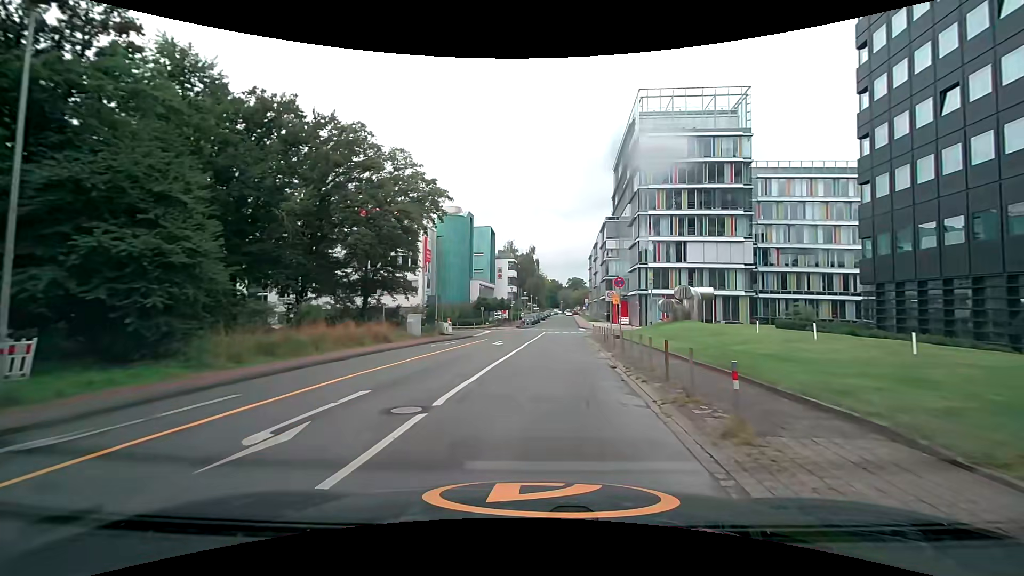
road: residential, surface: asphalt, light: Day
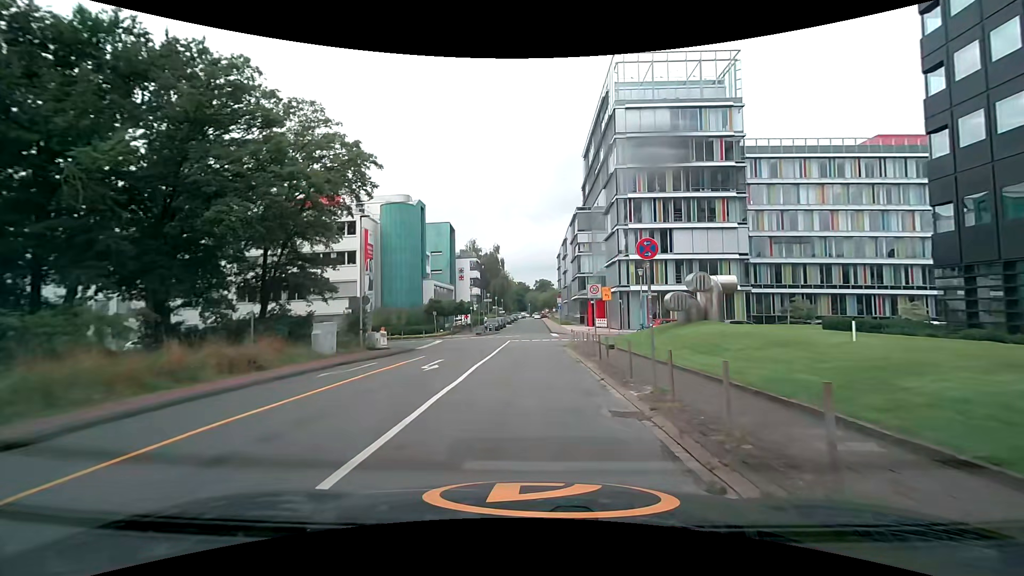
(+0.4, +9.8) m; +4°
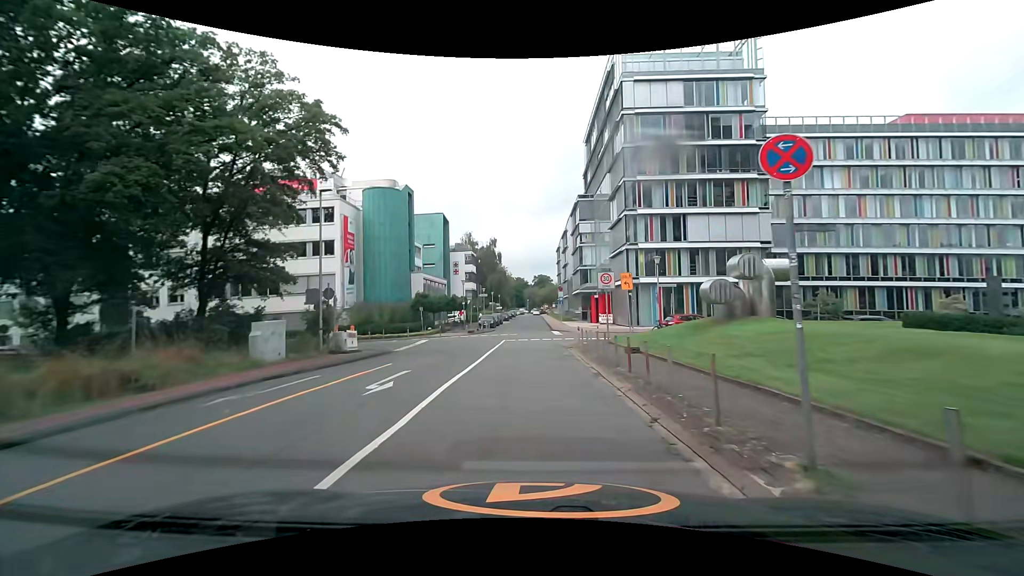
(-0.1, +5.2) m; 0°
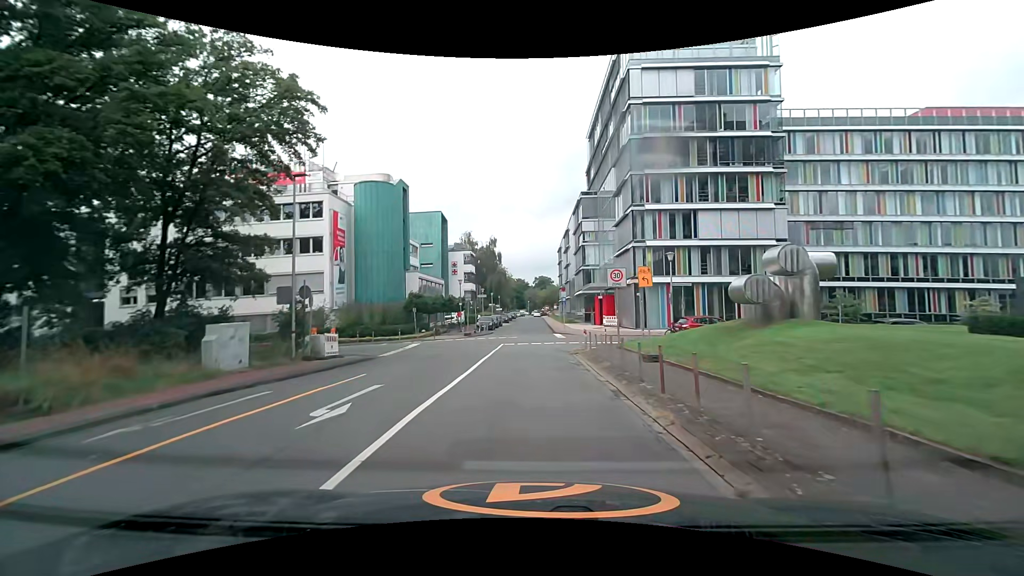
(0.0, +2.8) m; 0°
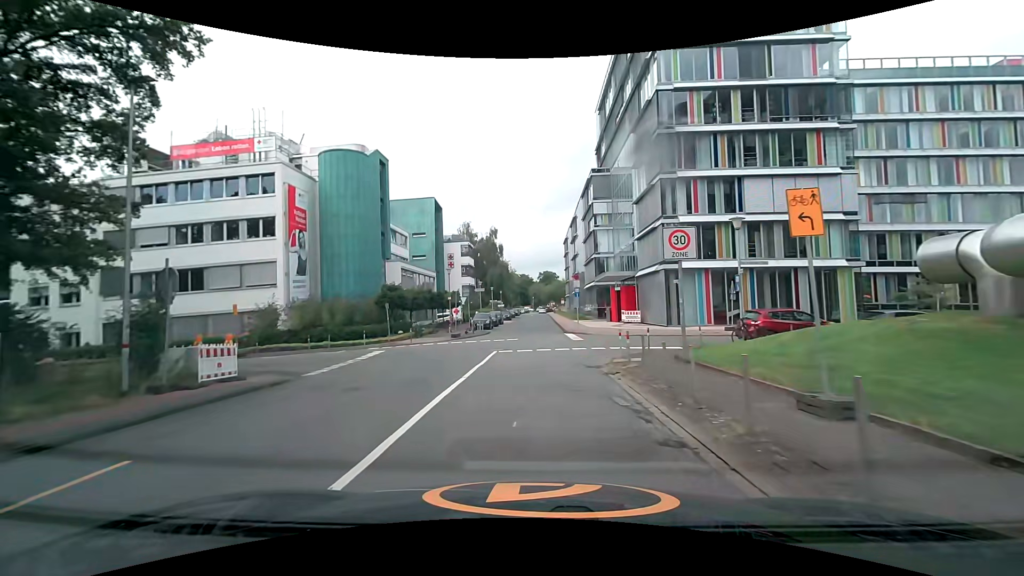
(0.0, +8.7) m; 0°
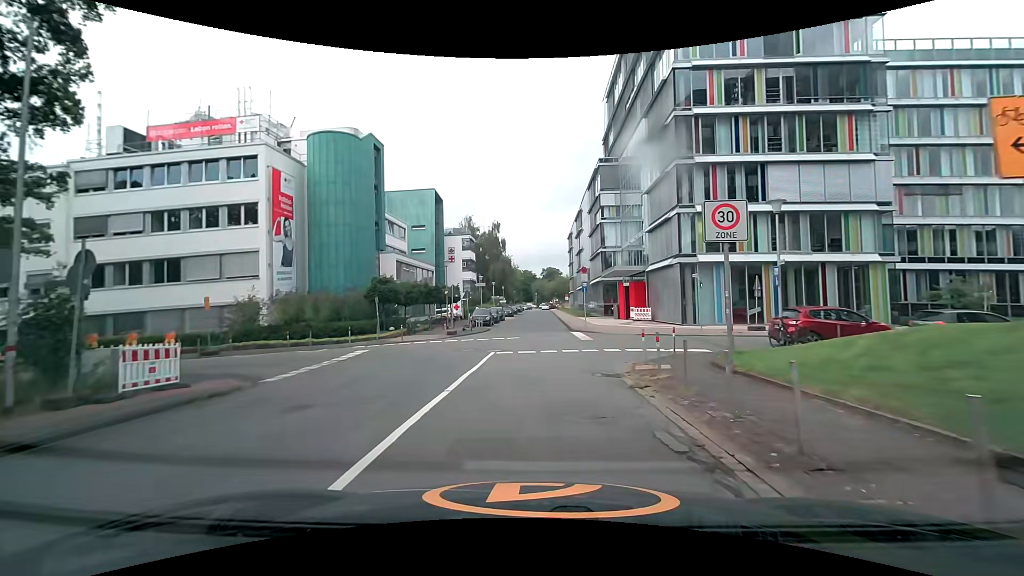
(0.0, +2.7) m; 0°
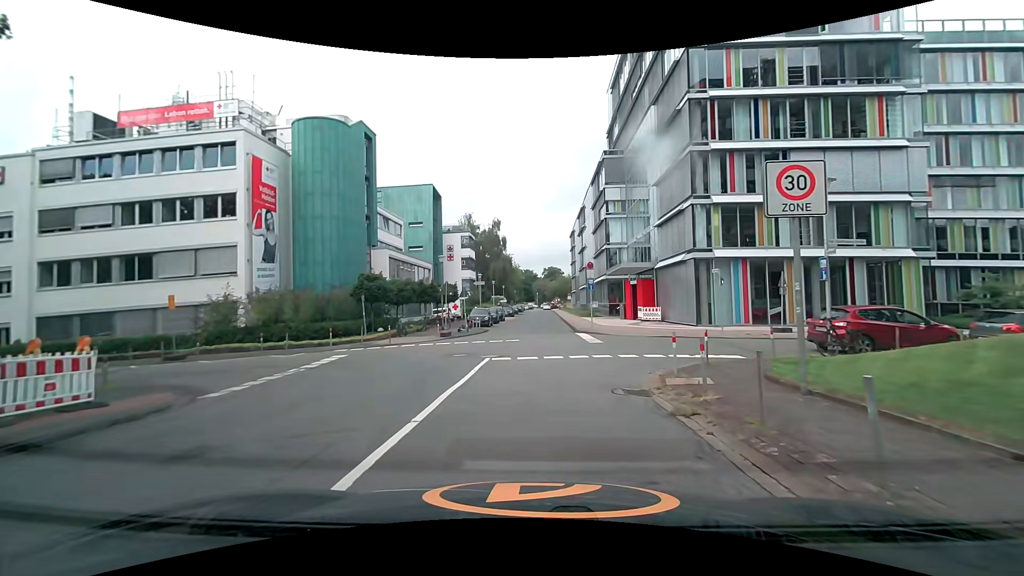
(0.0, +2.5) m; 0°
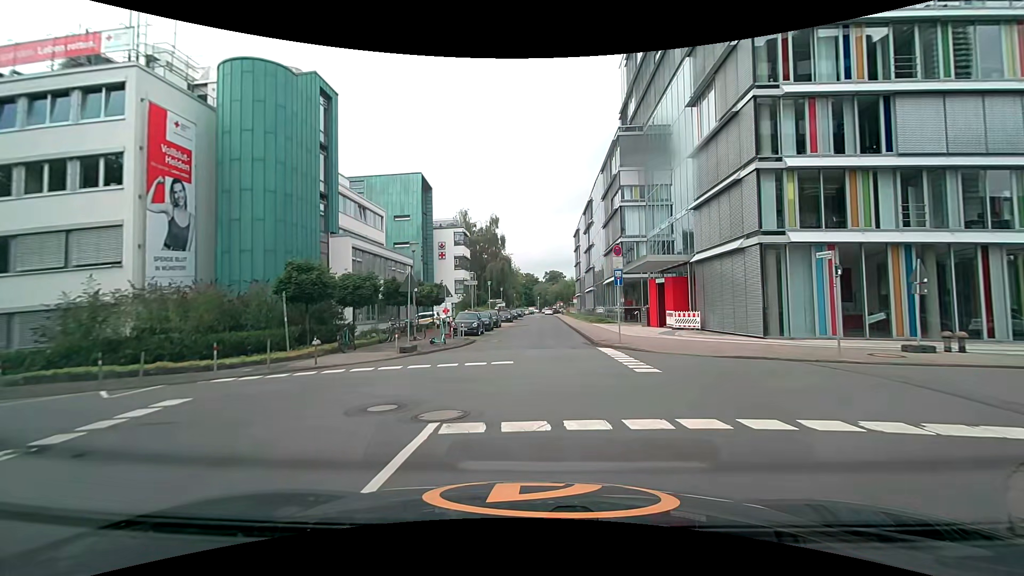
(-0.1, +8.3) m; -1°
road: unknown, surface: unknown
